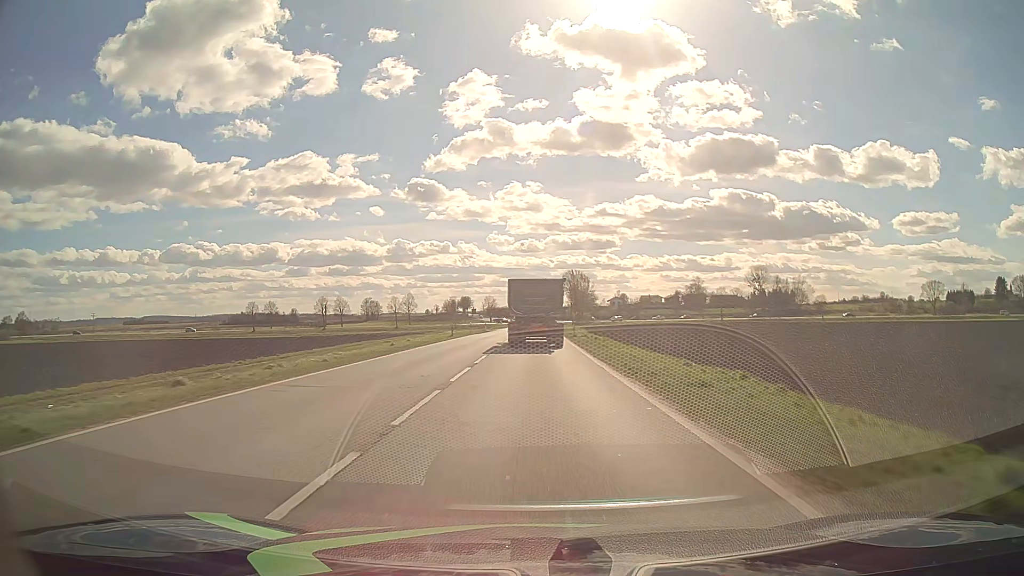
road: primary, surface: asphalt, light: Day
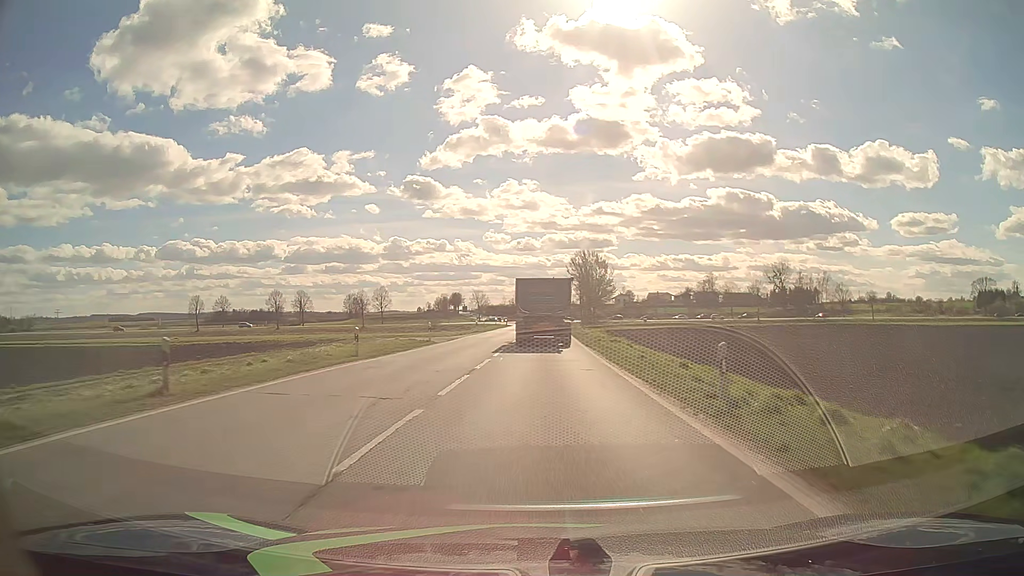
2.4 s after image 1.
(+0.2, +38.8) m; +1°
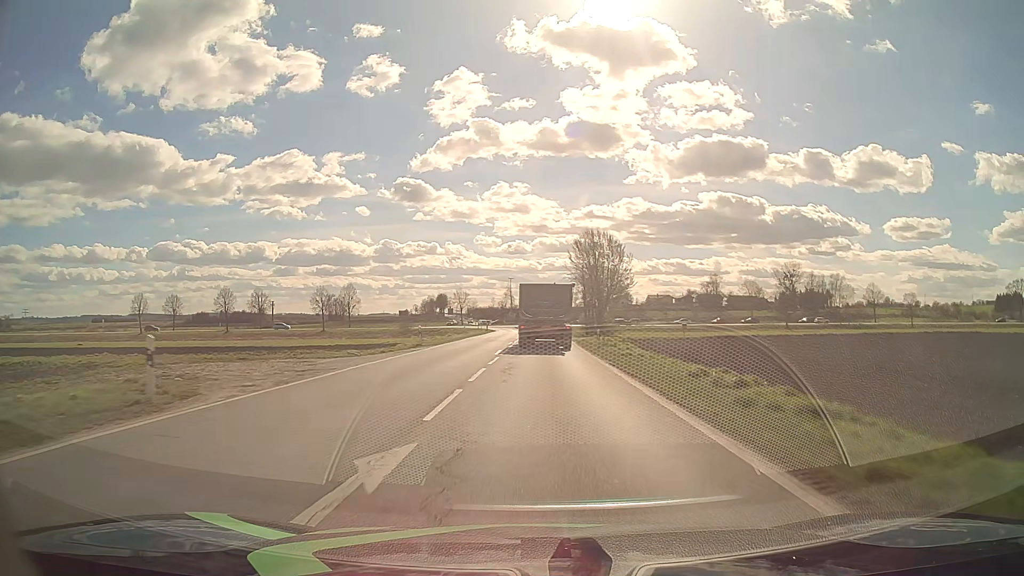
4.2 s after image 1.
(+0.1, +26.8) m; +1°
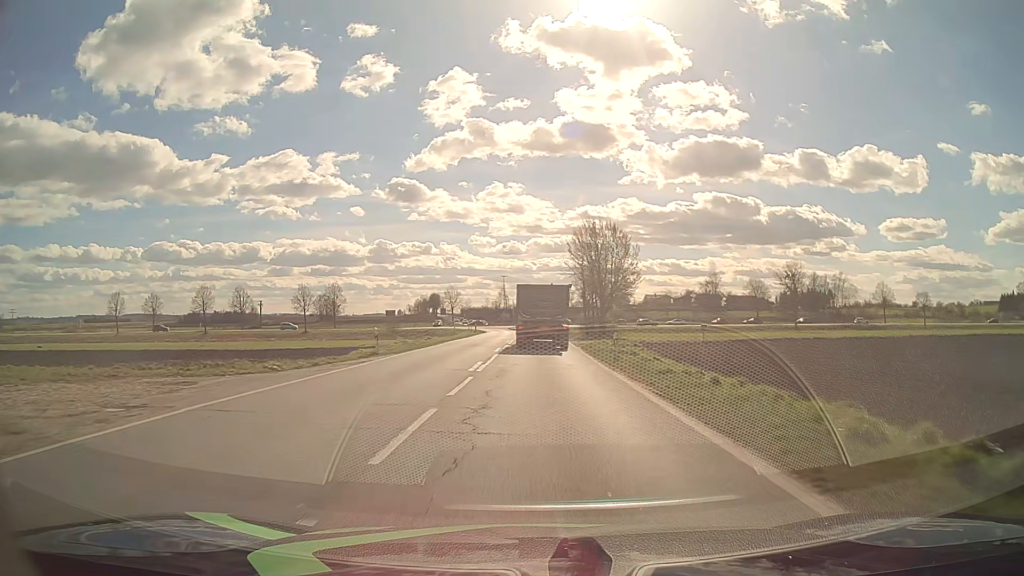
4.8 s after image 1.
(0.0, +8.7) m; 0°
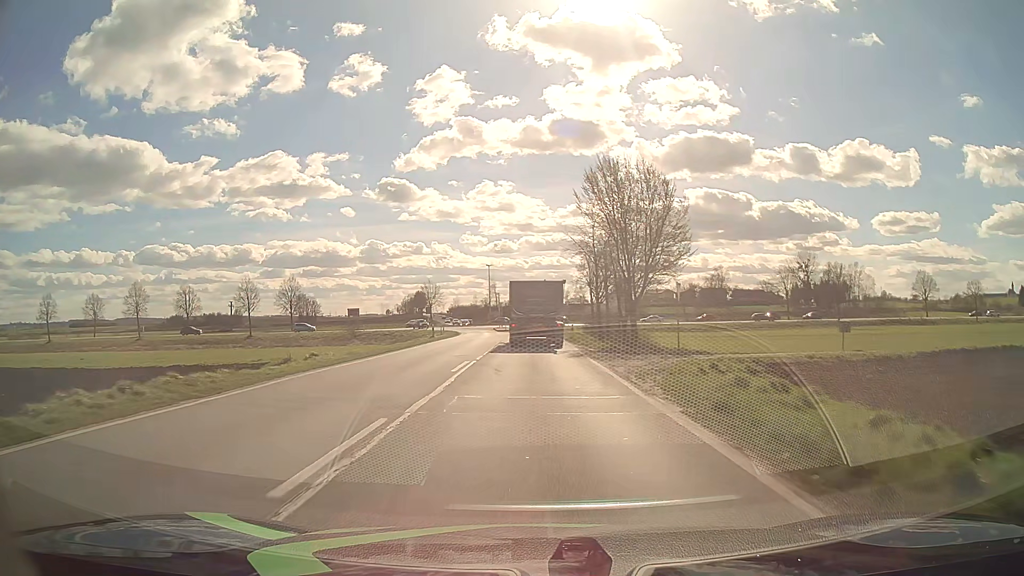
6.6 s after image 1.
(+0.2, +25.1) m; +1°
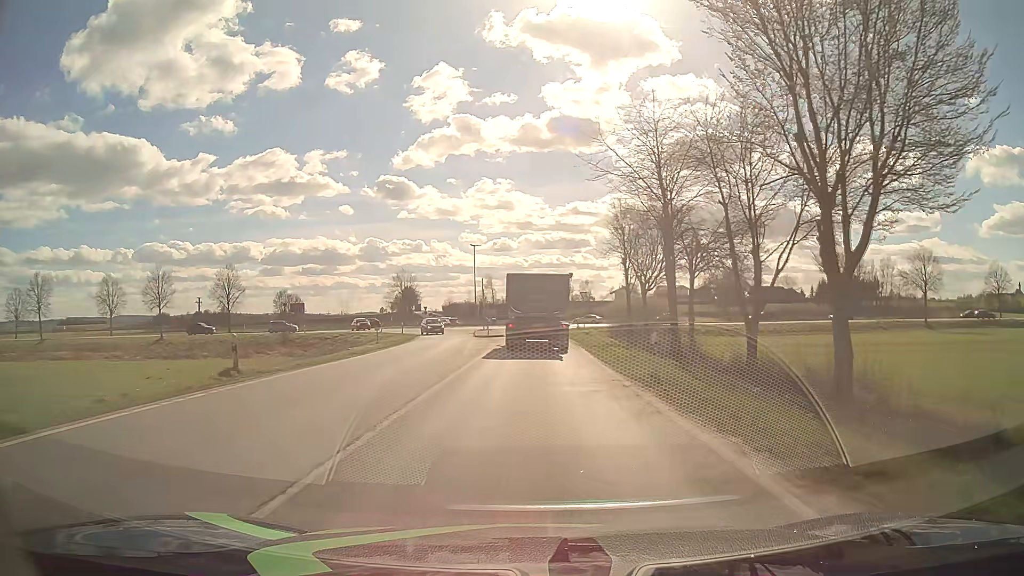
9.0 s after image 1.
(+0.1, +30.1) m; 0°
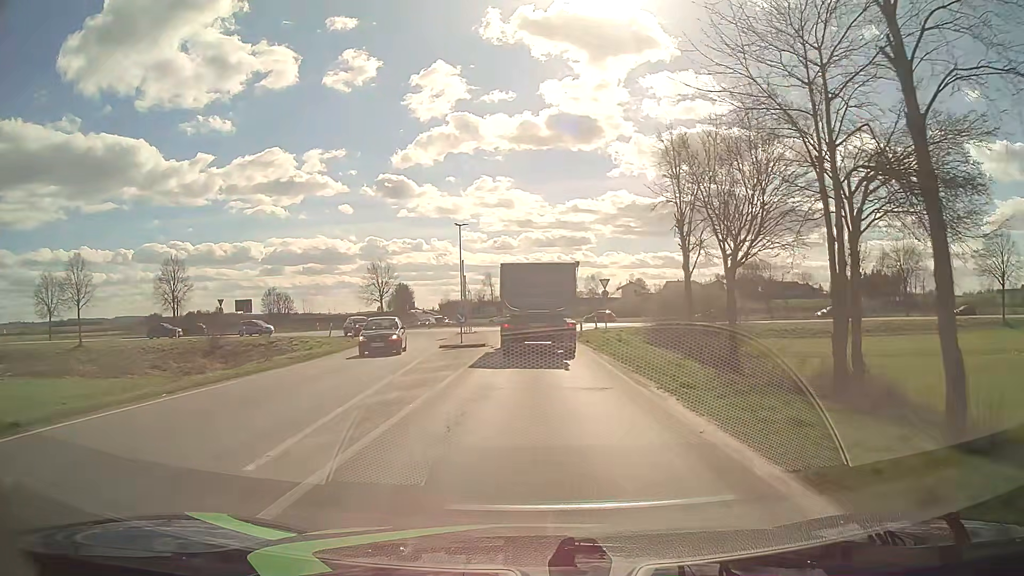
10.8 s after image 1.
(0.0, +18.6) m; 0°
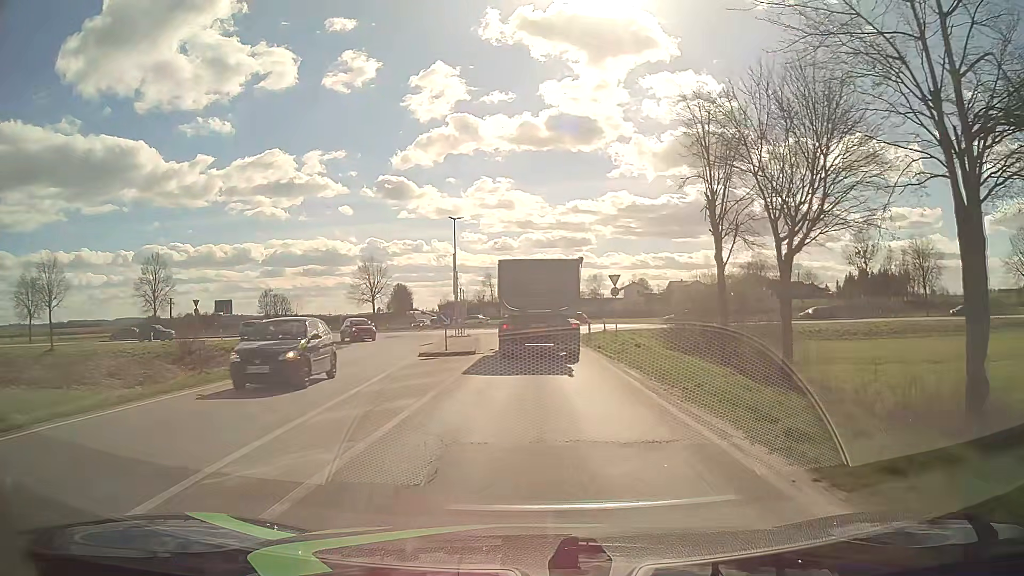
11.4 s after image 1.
(0.0, +5.4) m; 0°
(0, +10) (0, +20) (0, +30) (0, +40) (+2, +50) (+7, +58) (+9, +68) (+5, +77) (-4, +82) (-14, +81) m
